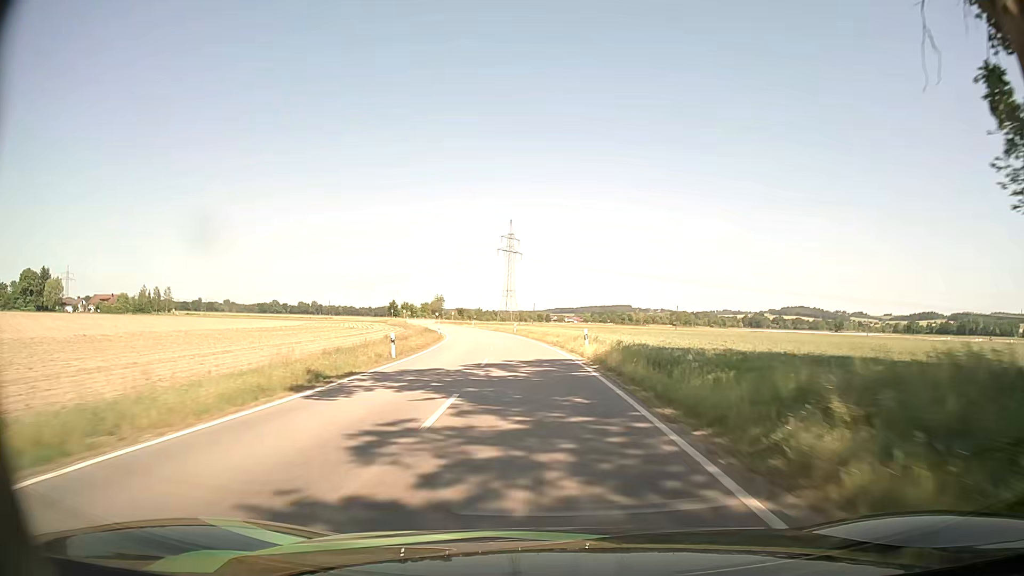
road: tertiary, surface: asphalt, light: Day
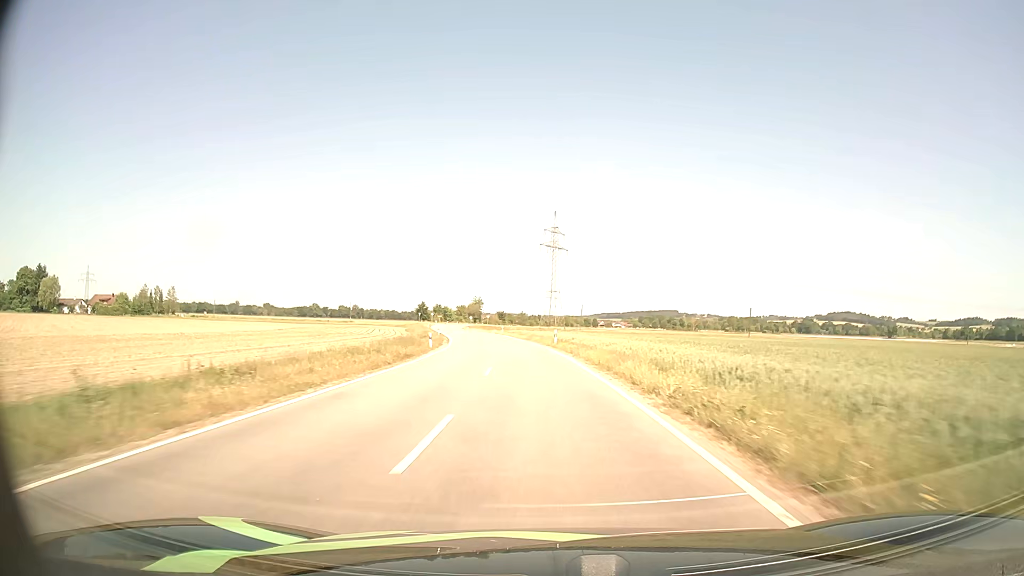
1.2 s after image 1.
(-0.9, +26.9) m; -4°
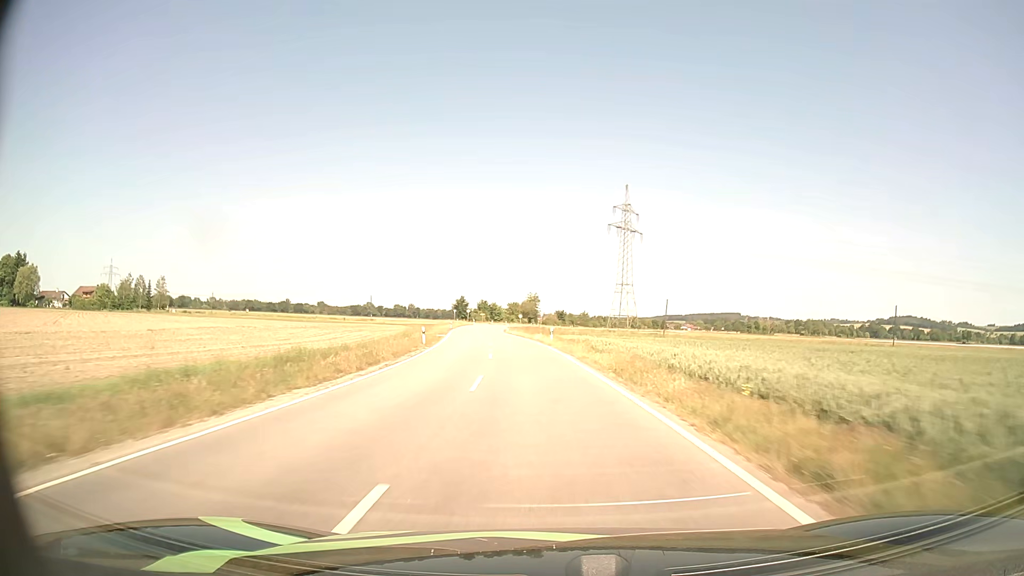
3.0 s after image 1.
(-2.0, +41.0) m; -5°
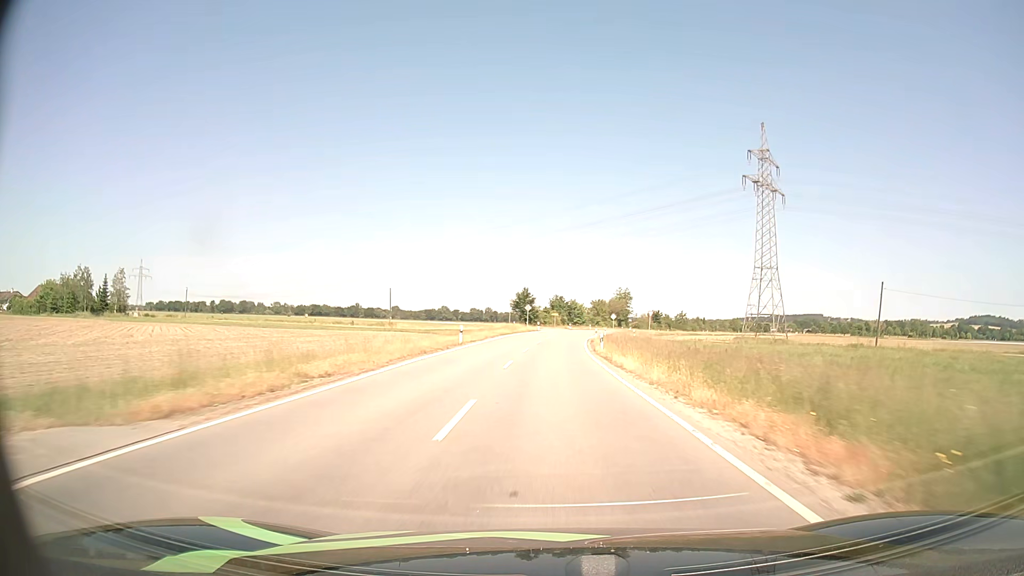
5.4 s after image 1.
(-3.7, +54.4) m; -7°
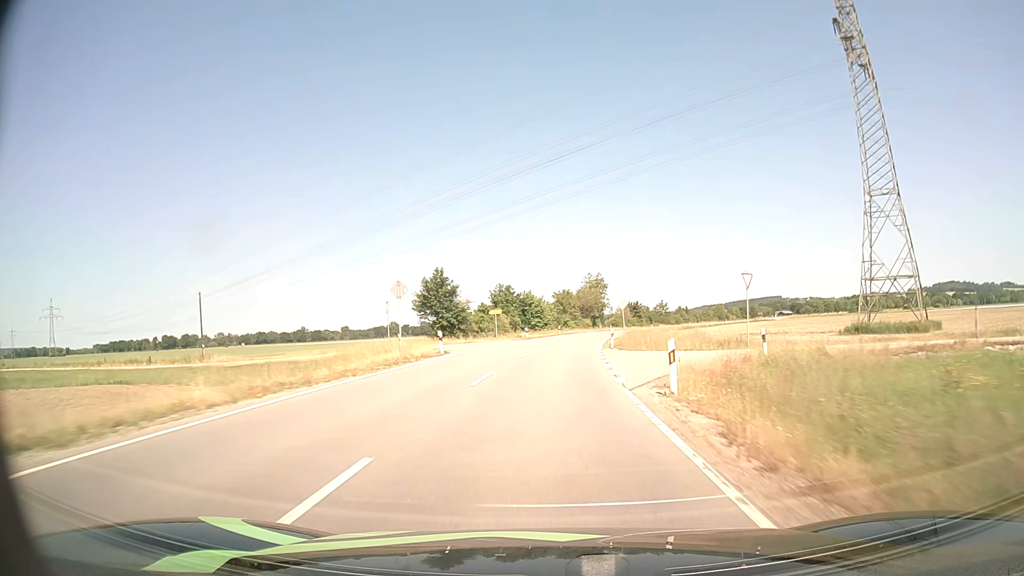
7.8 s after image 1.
(+1.5, +53.7) m; +4°
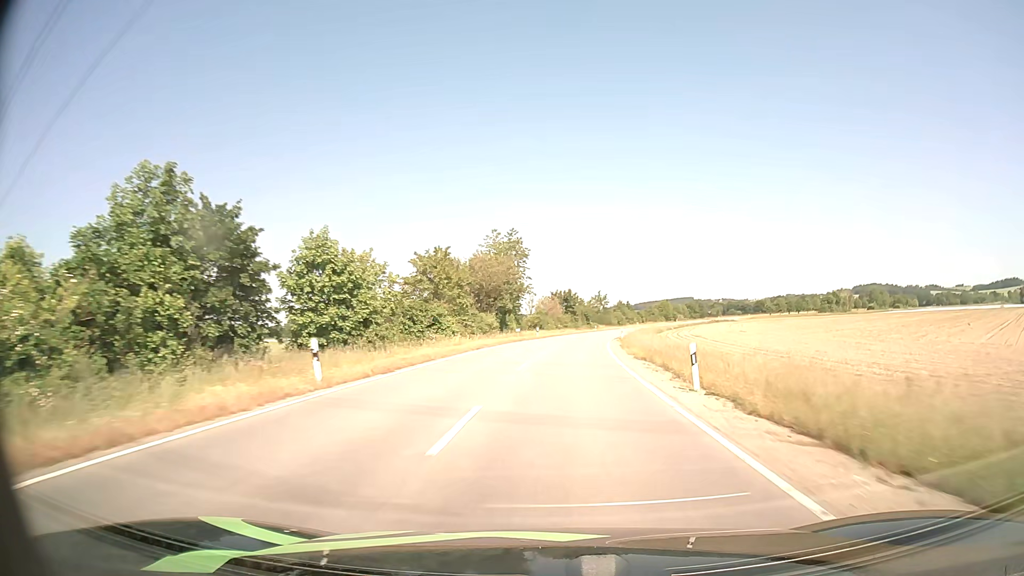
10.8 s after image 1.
(+4.2, +68.6) m; +8°
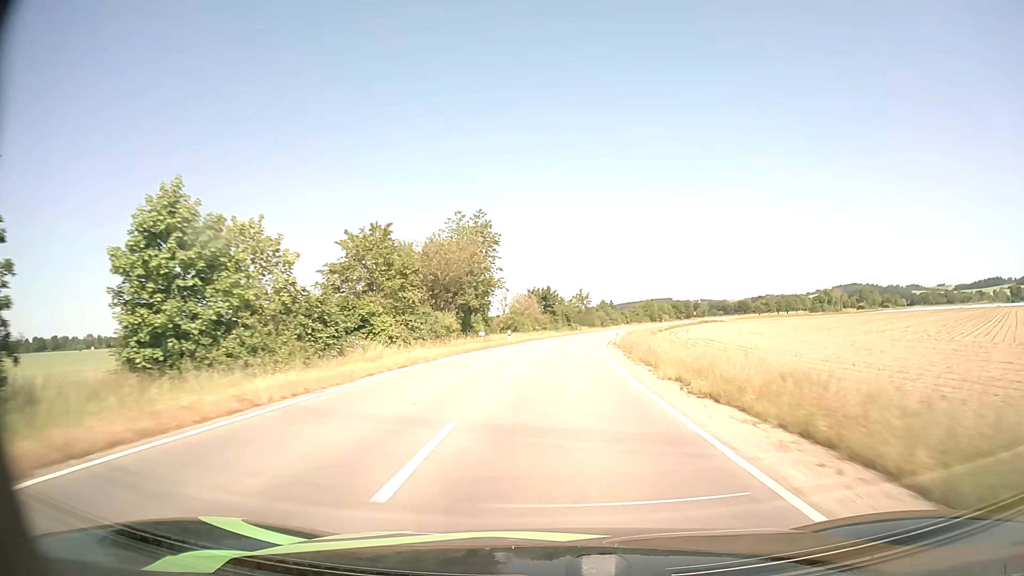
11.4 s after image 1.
(+0.3, +14.1) m; +2°
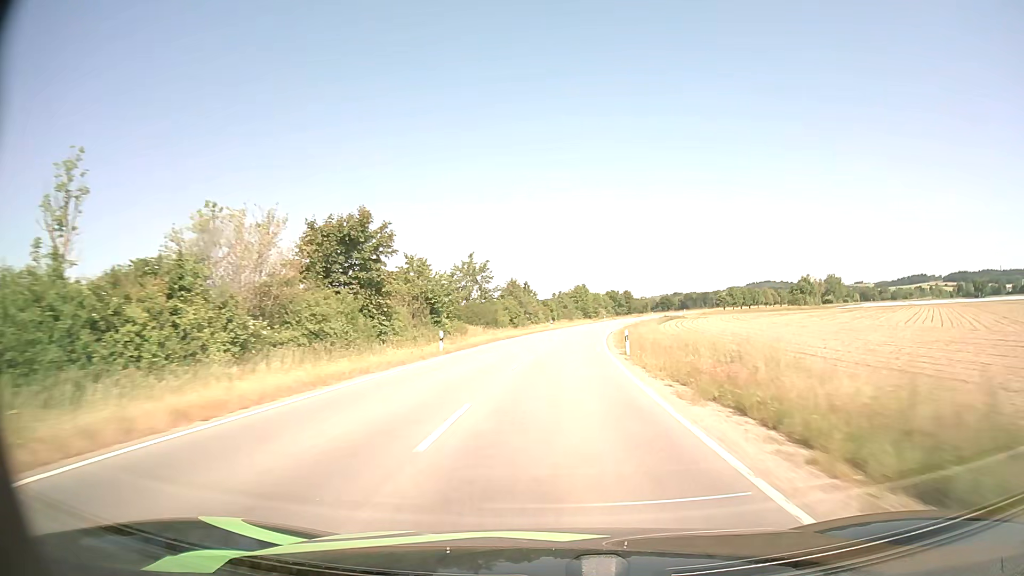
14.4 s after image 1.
(+4.7, +71.1) m; +8°
(0, +10) (0, +20) (+1, +30) (+1, +40) (+2, +50) (+3, +60) (+4, +70) (+6, +80) (+7, +90) (+9, +99) m
